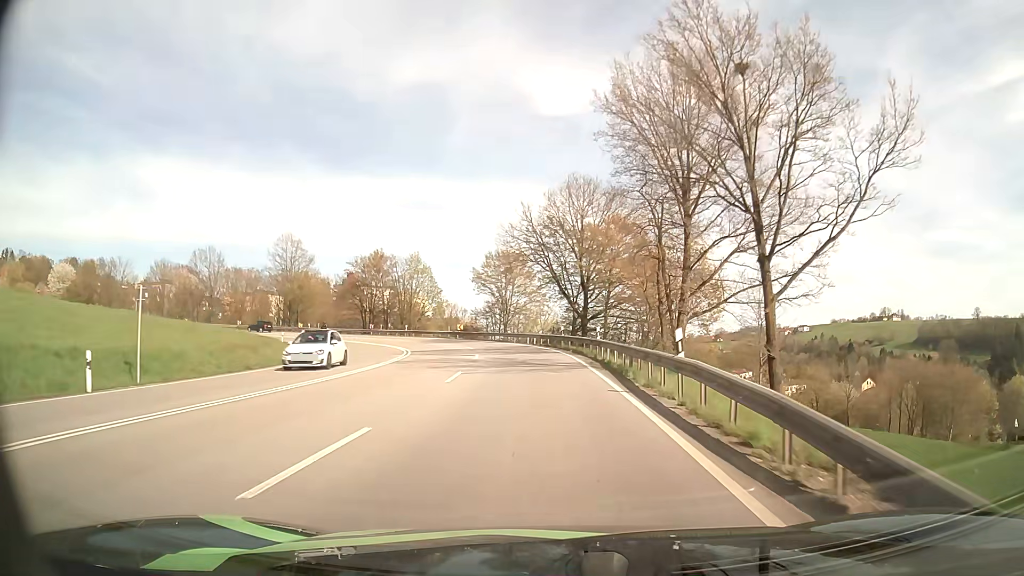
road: primary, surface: asphalt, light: Day
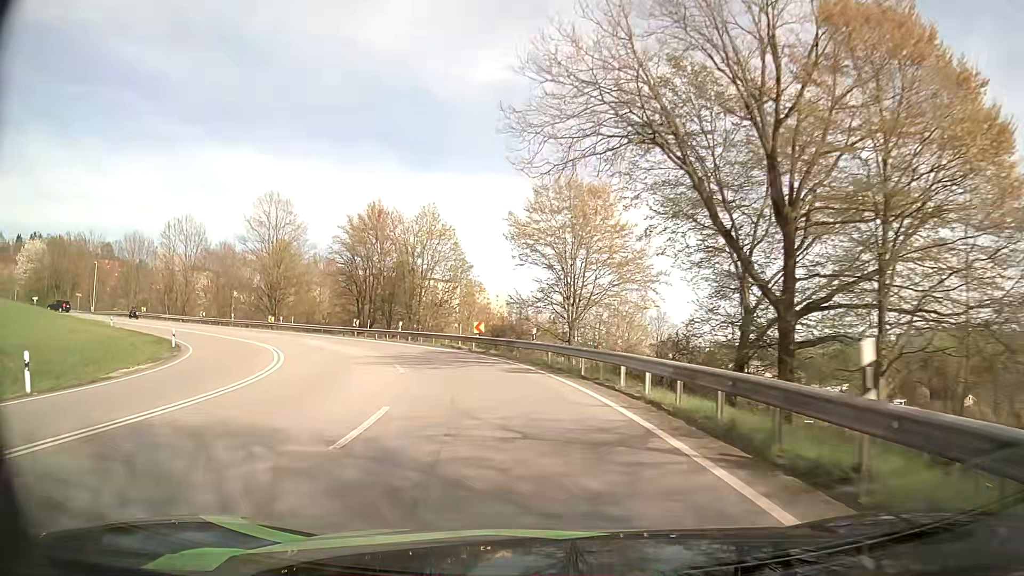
(-1.0, +33.7) m; -7°
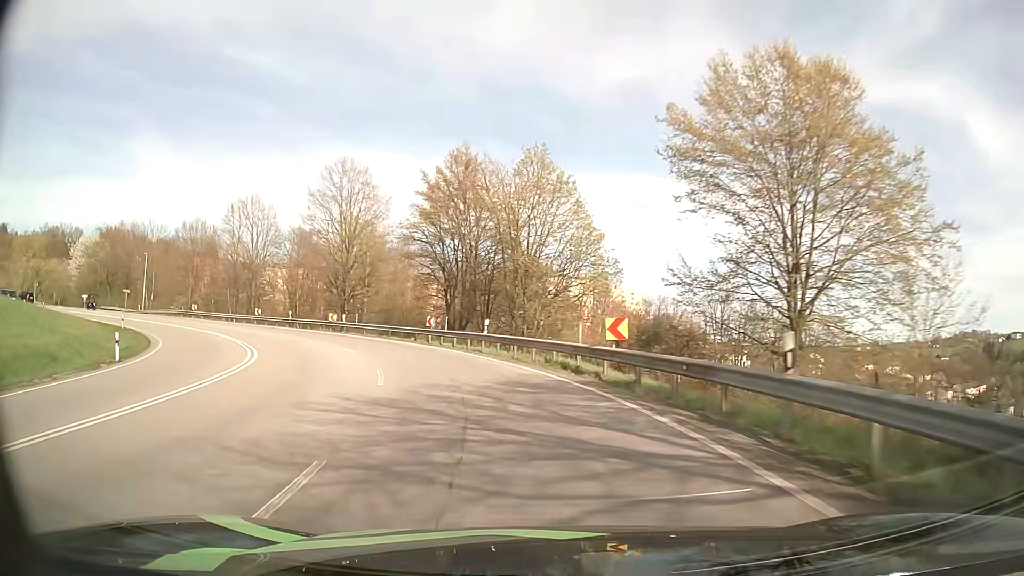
(-1.5, +17.1) m; -11°
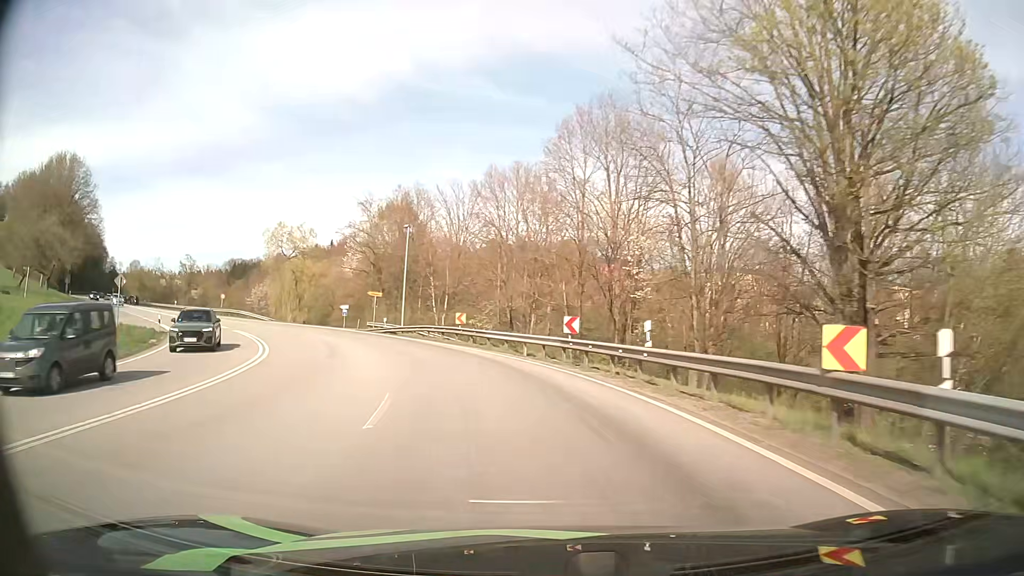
(-13.3, +39.9) m; -38°
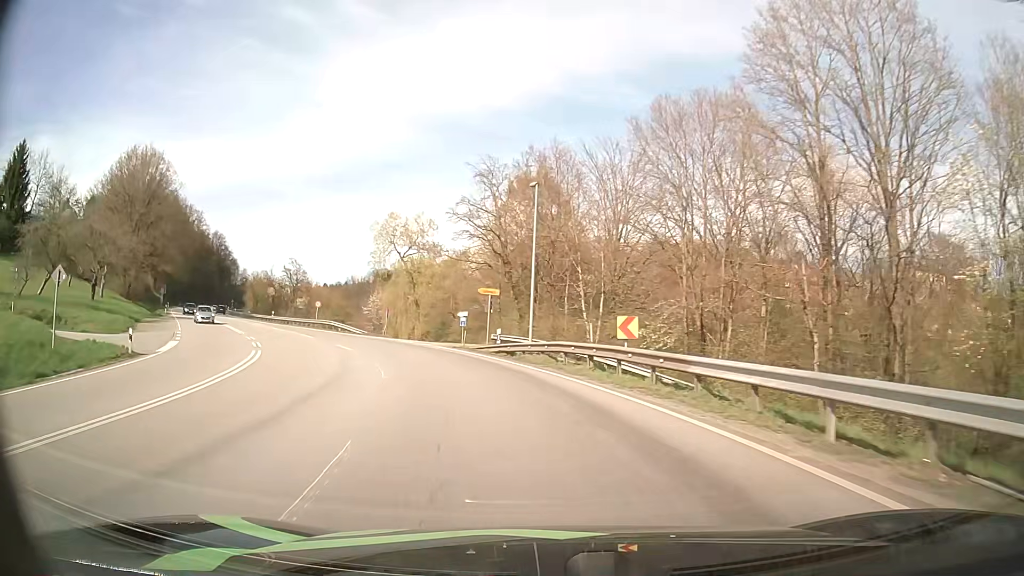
(-2.1, +16.9) m; -14°
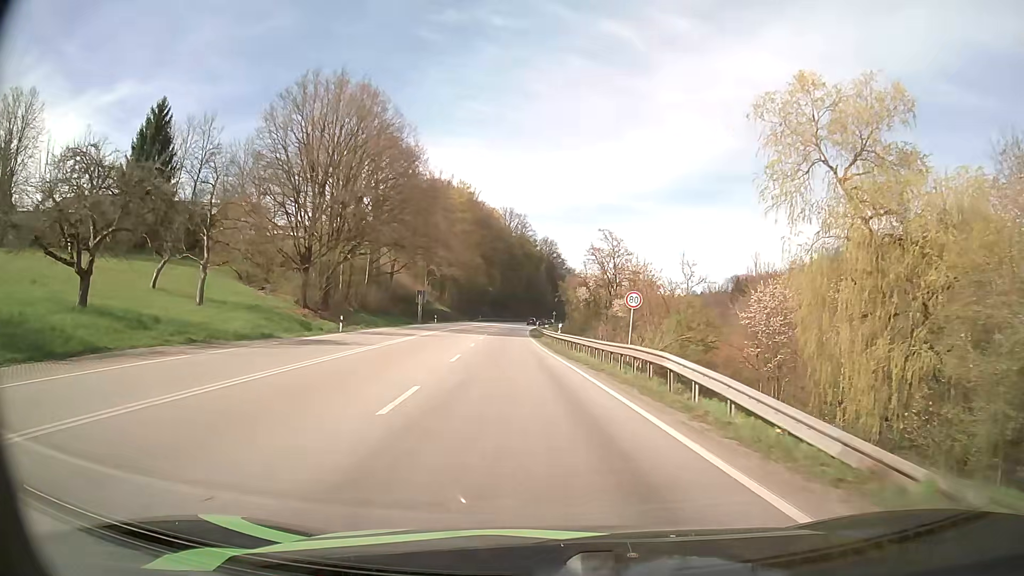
(-12.3, +40.2) m; -31°
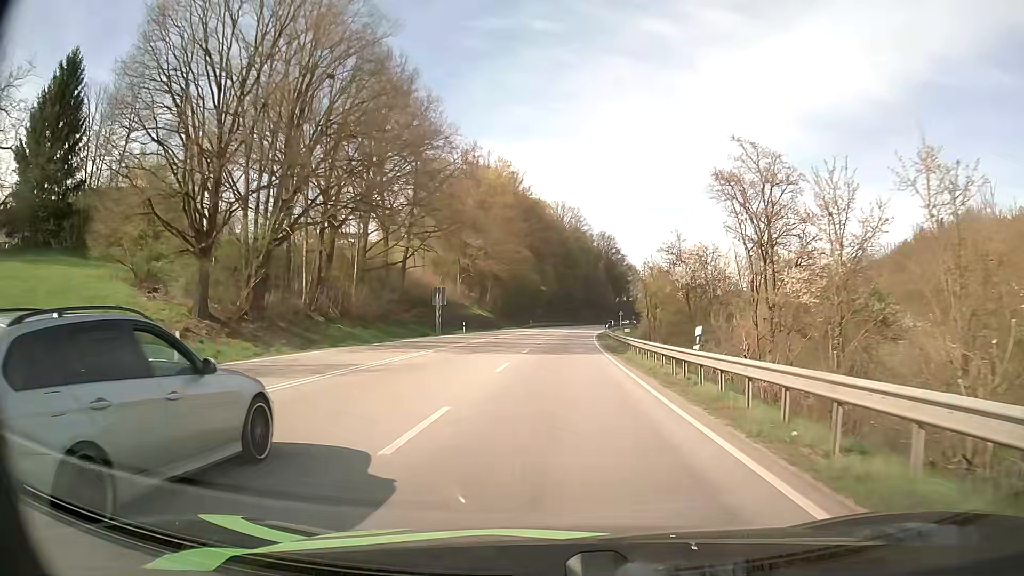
(-1.4, +26.8) m; -5°
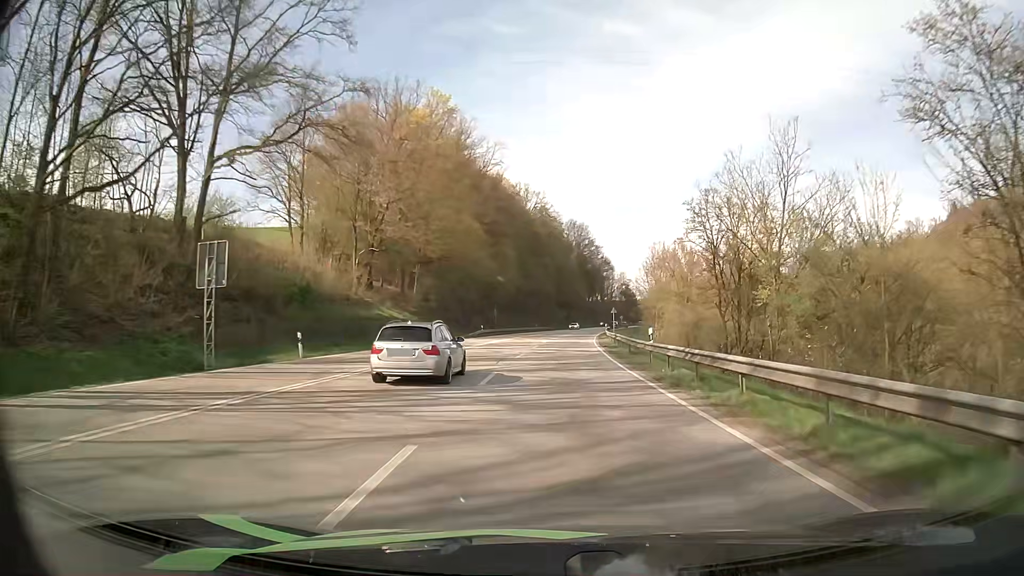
(+0.4, +40.2) m; +2°
(0, +10) (0, +20) (+1, +30) (+1, +40) (+2, +50) (+2, +60) (+3, +70) (+4, +80) (+5, +90) (+6, +100) m
